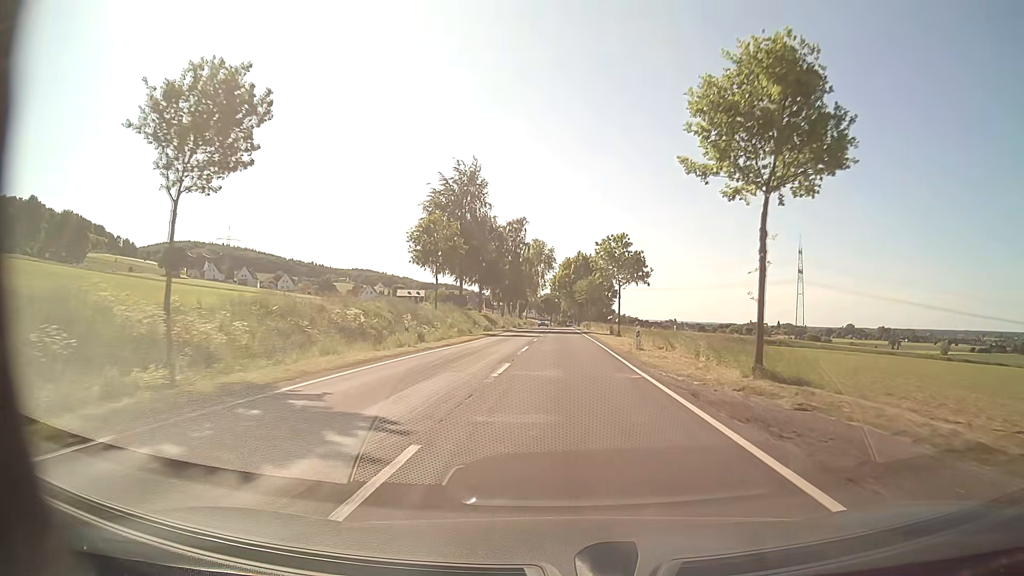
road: tertiary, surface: asphalt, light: Day
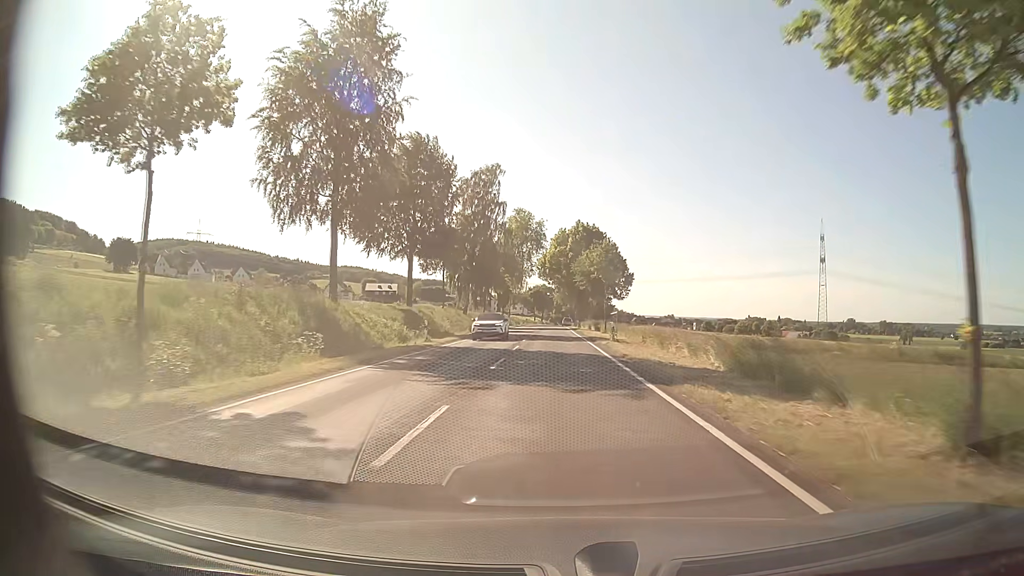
(+0.2, +44.5) m; 0°
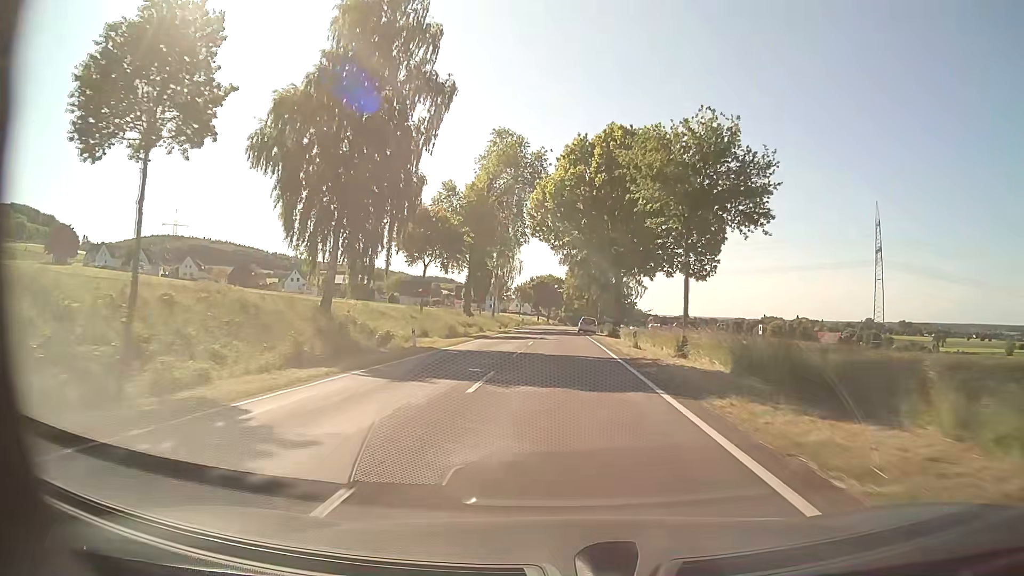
(-0.3, +55.6) m; -1°
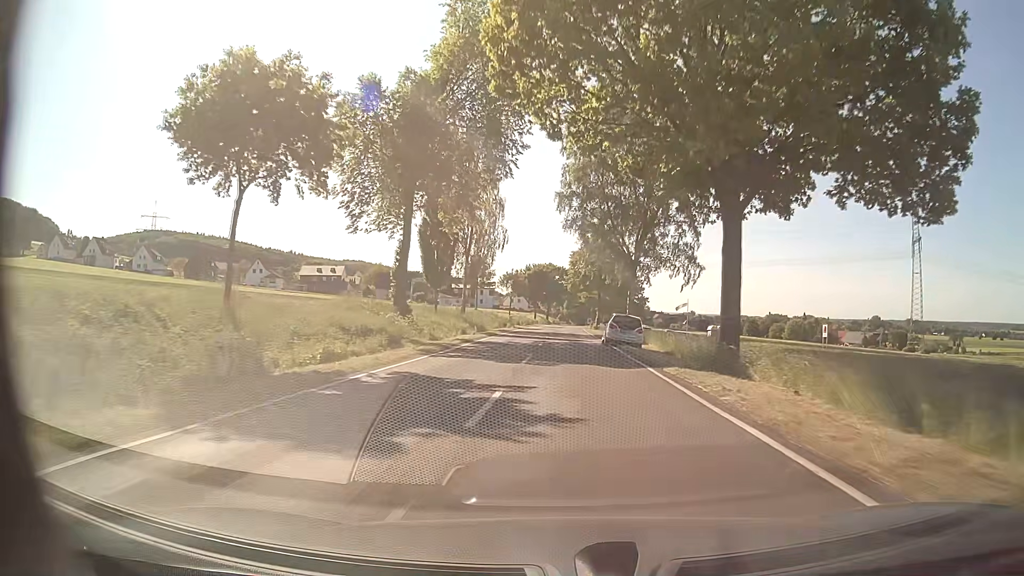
(-0.2, +33.5) m; 0°
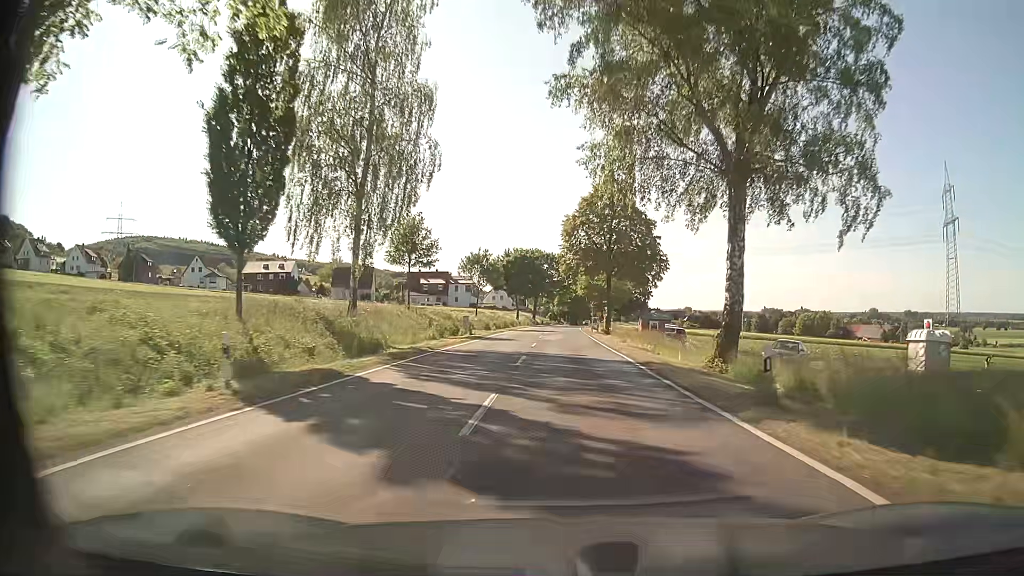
(+0.3, +33.7) m; +1°
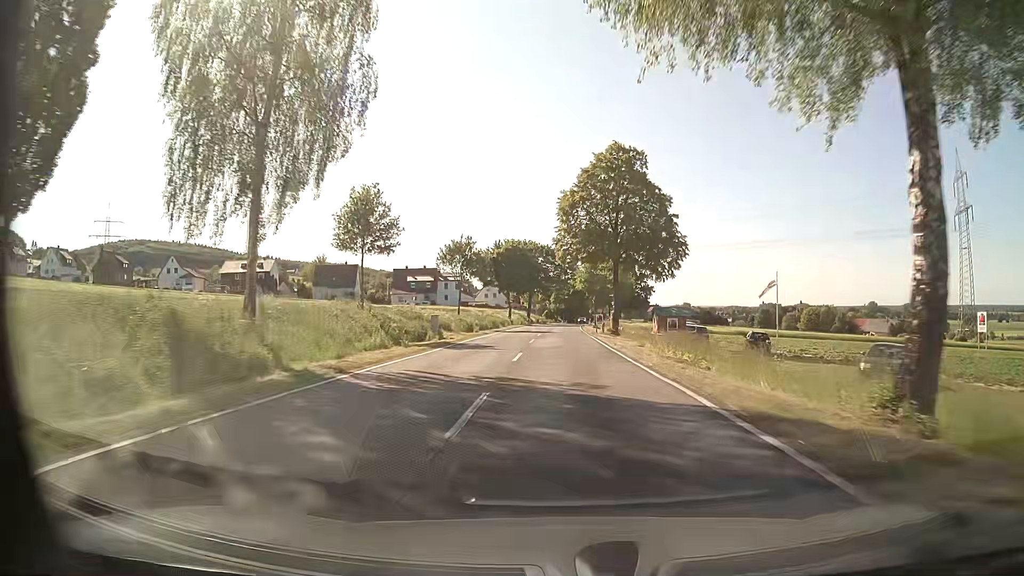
(0.0, +11.3) m; 0°
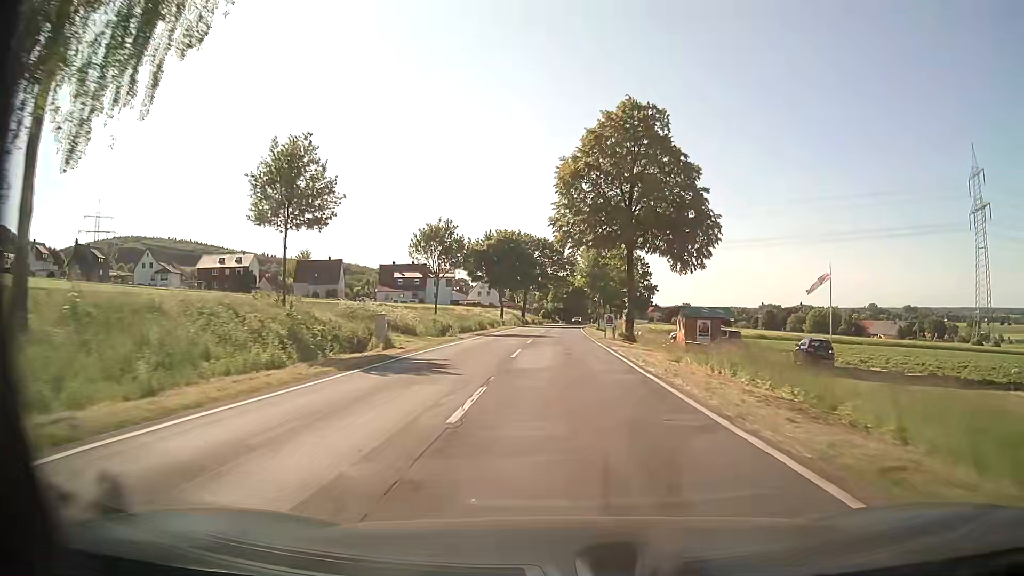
(0.0, +11.3) m; 0°
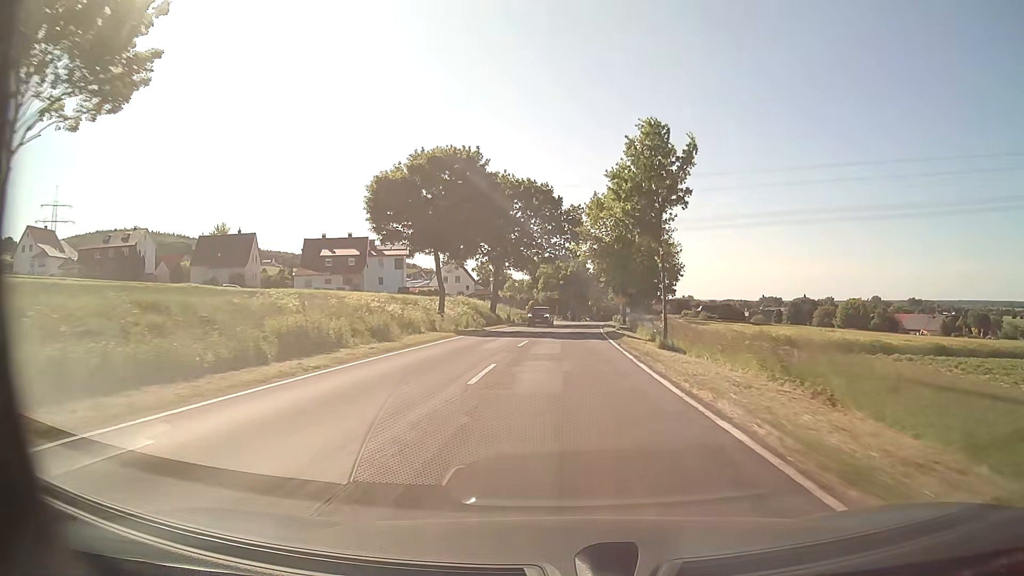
(0.0, +44.8) m; 0°
(0, +10) (0, +20) (+1, +30) (+1, +40) (+2, +50) (+2, +60) (+3, +70) (+4, +80) (+5, +90) (+6, +100) m
